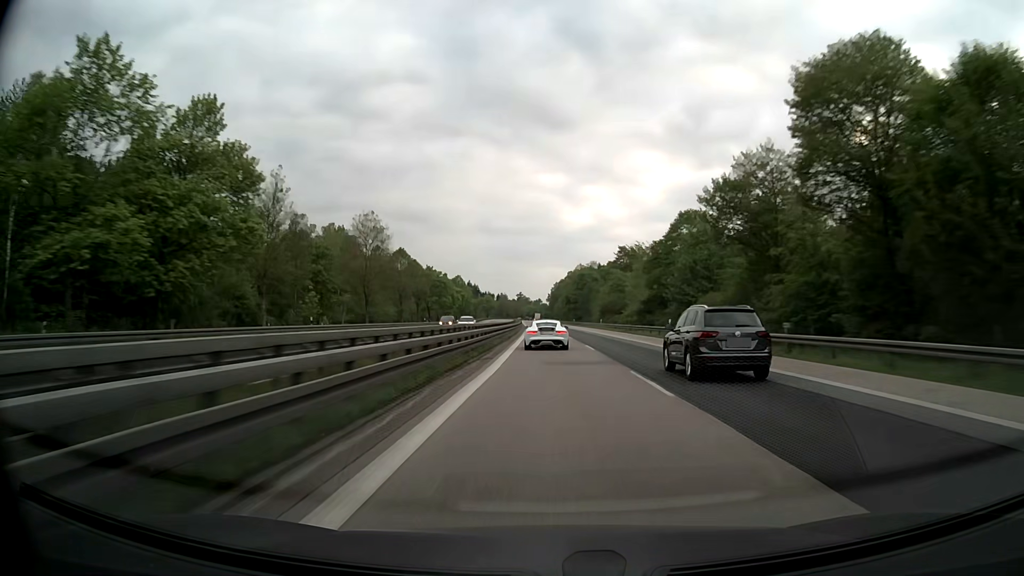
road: motorway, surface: asphalt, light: Day
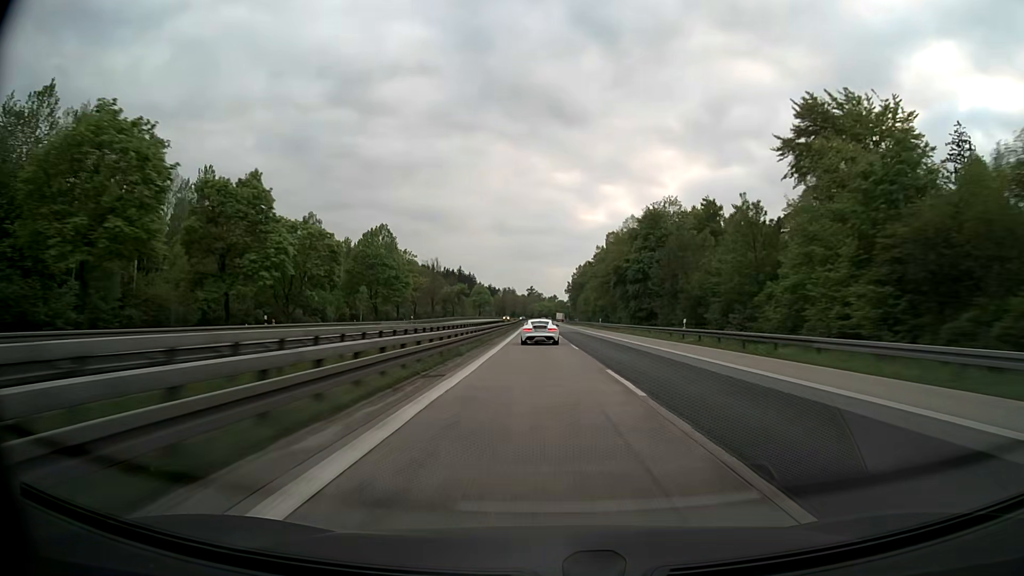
(-1.4, +107.7) m; -1°
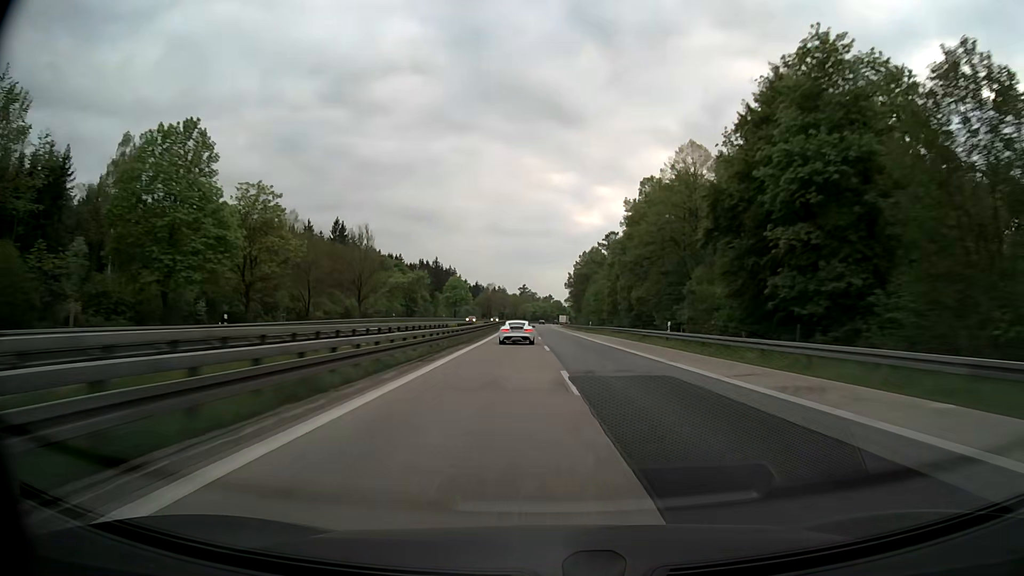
(+0.1, +53.7) m; 0°
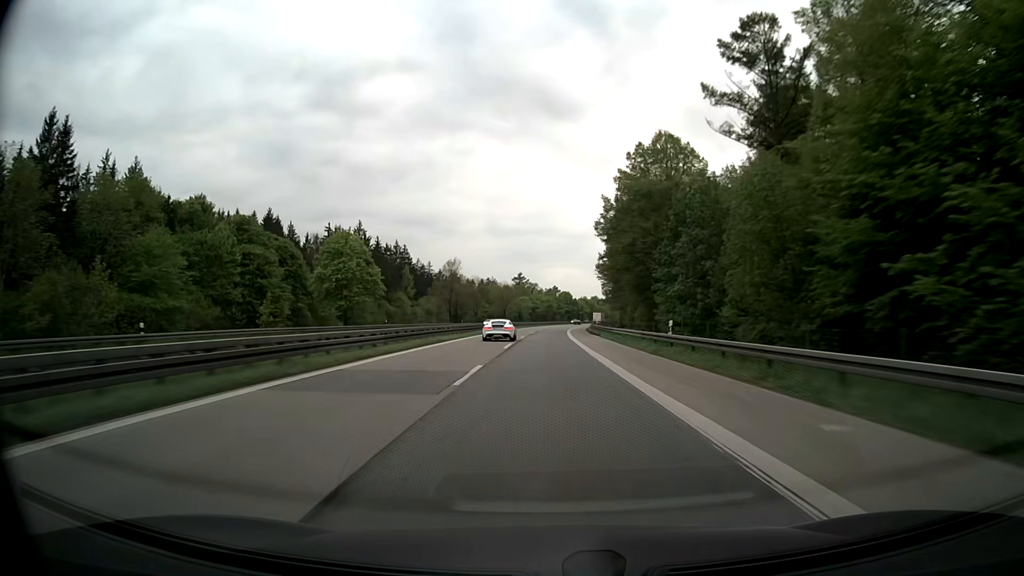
(-0.1, +106.4) m; 0°
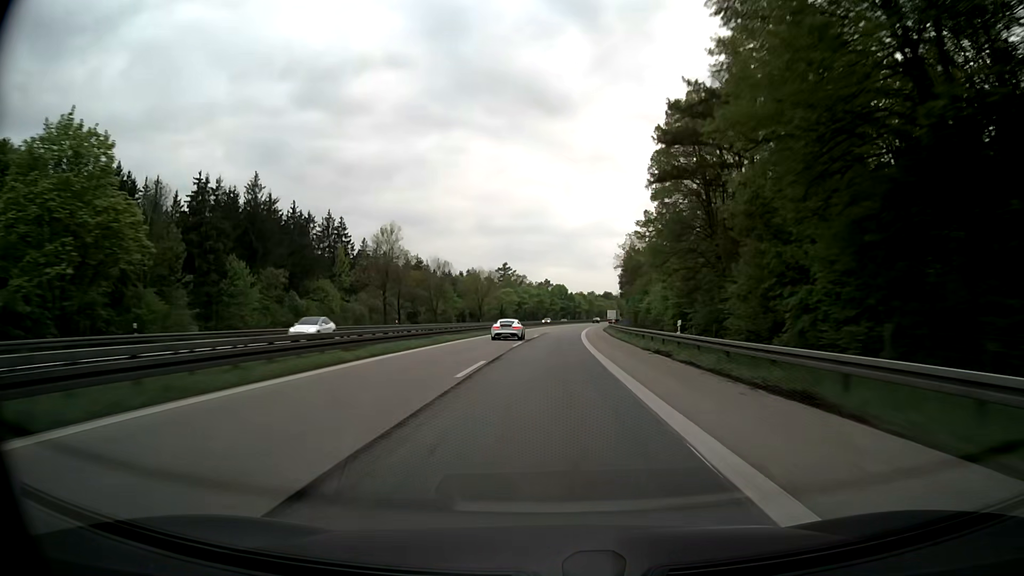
(+0.1, +52.3) m; 0°
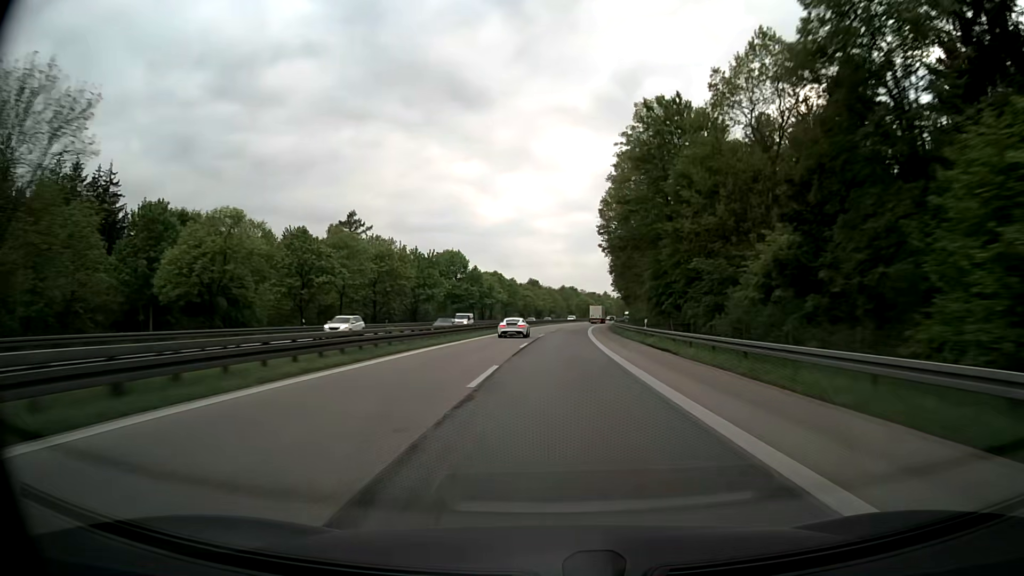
(+7.0, +127.7) m; +7°
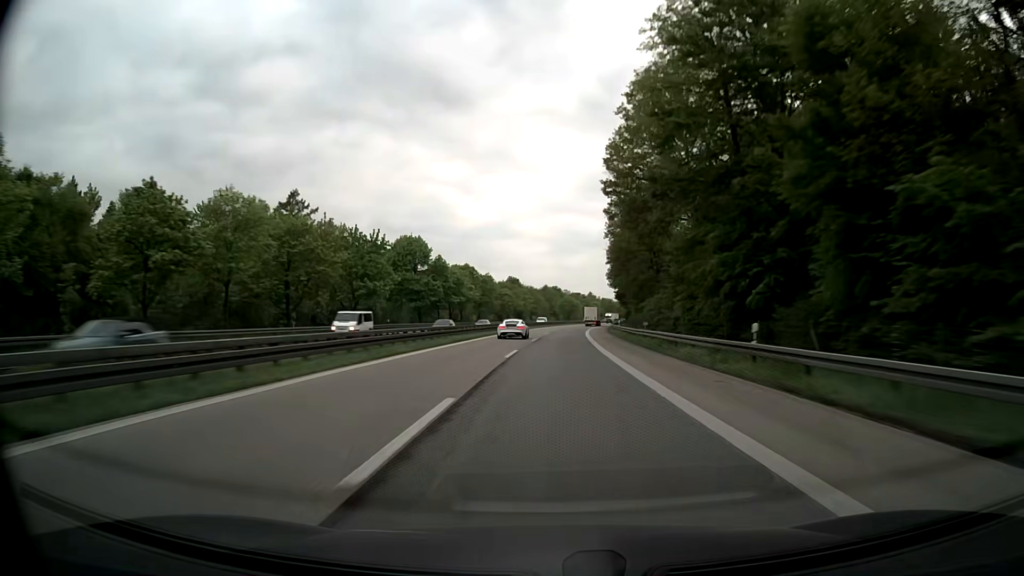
(+0.4, +25.1) m; +2°
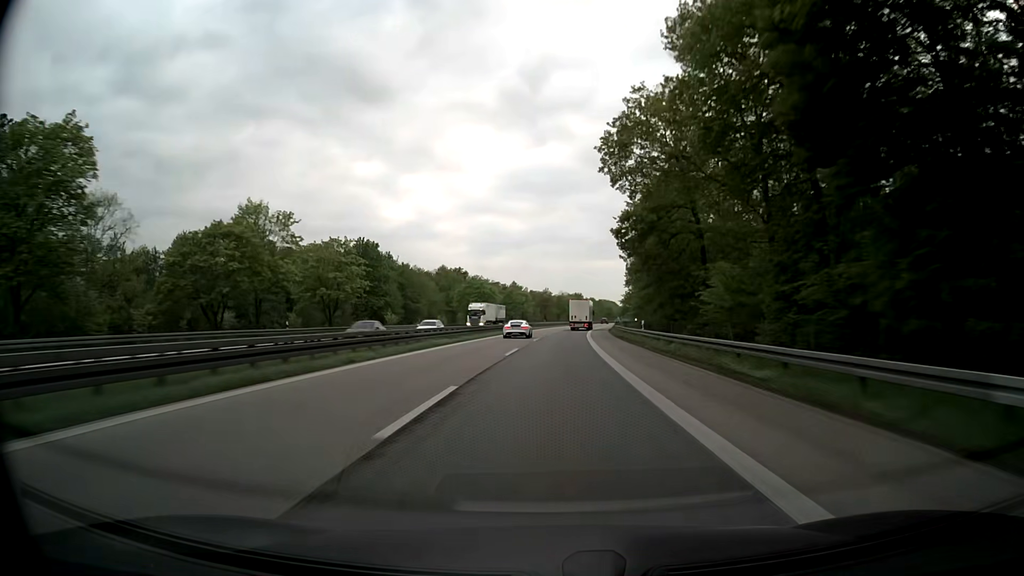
(+7.5, +123.4) m; +7°
(0, +10) (0, +20) (0, +30) (+1, +40) (+1, +50) (+2, +60) (+2, +70) (+3, +80) (+3, +90) (+4, +100) m
